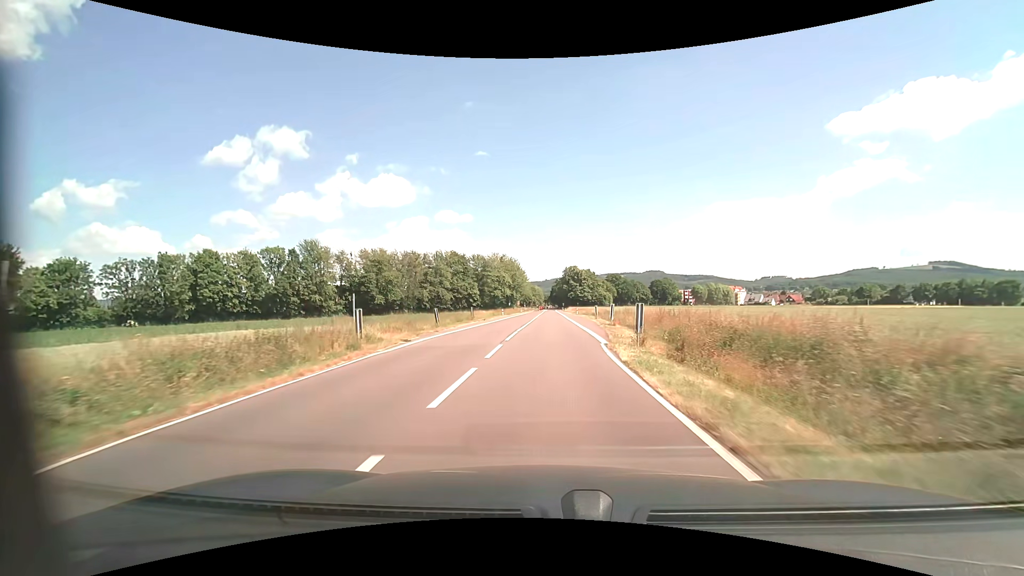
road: tertiary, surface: asphalt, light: Day
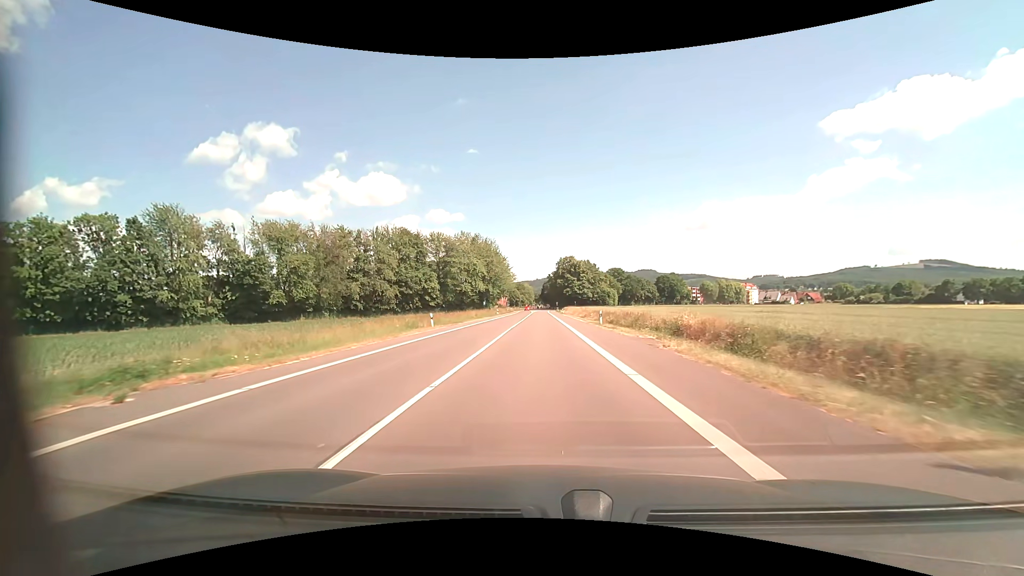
(+0.6, +46.6) m; +1°
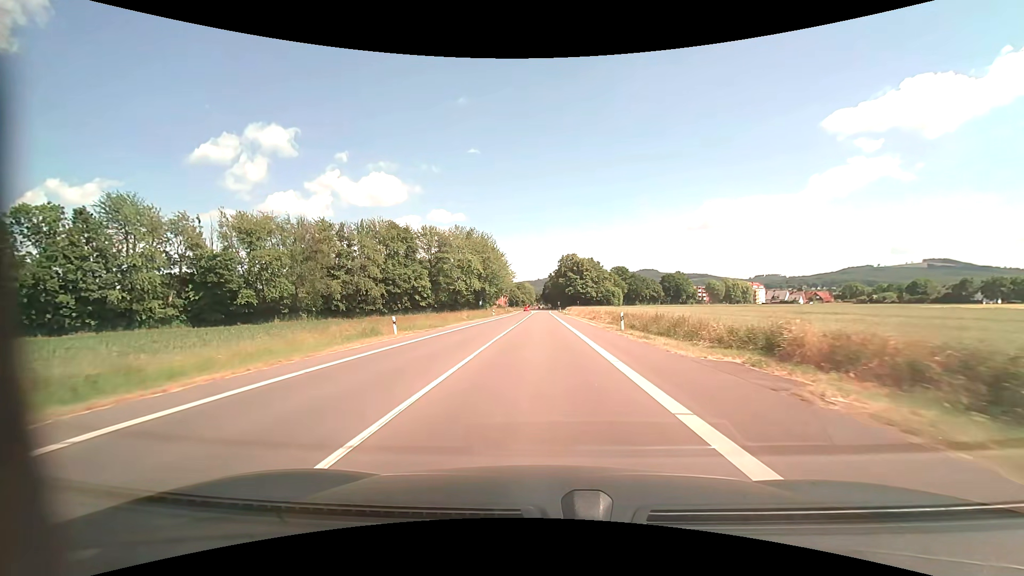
(0.0, +9.4) m; 0°
(0, +10) (0, +20) (0, +30) (0, +40) (0, +50) (0, +60) (-1, +70) (-1, +80) (-1, +90) (-1, +100) m
